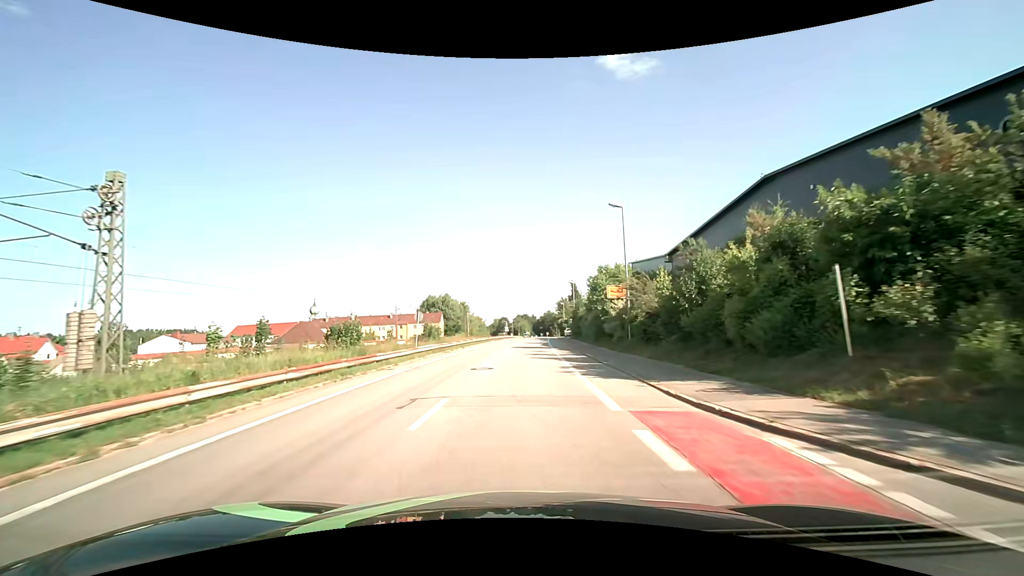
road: unclassified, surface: asphalt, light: Day
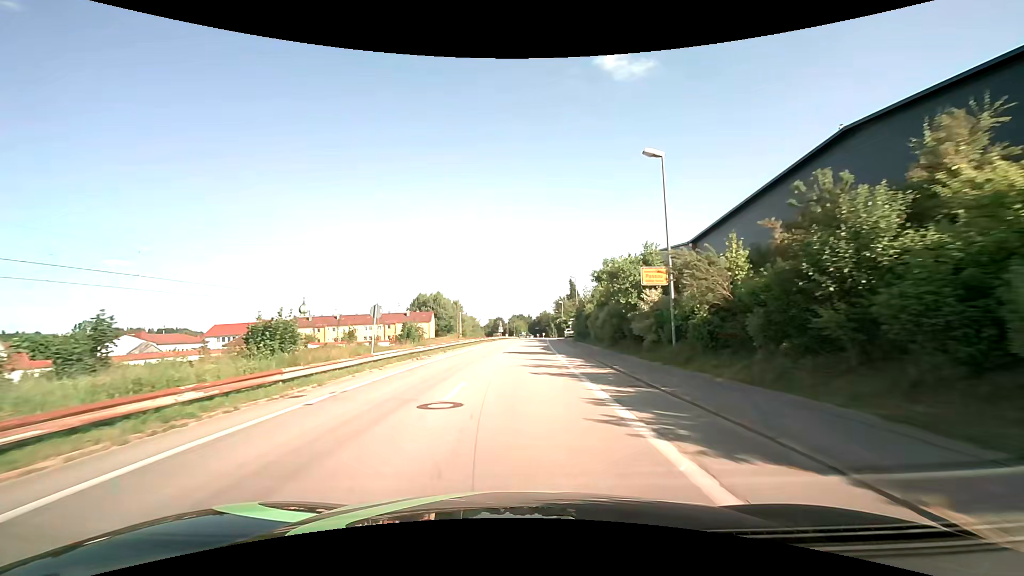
(0.0, +8.4) m; +1°
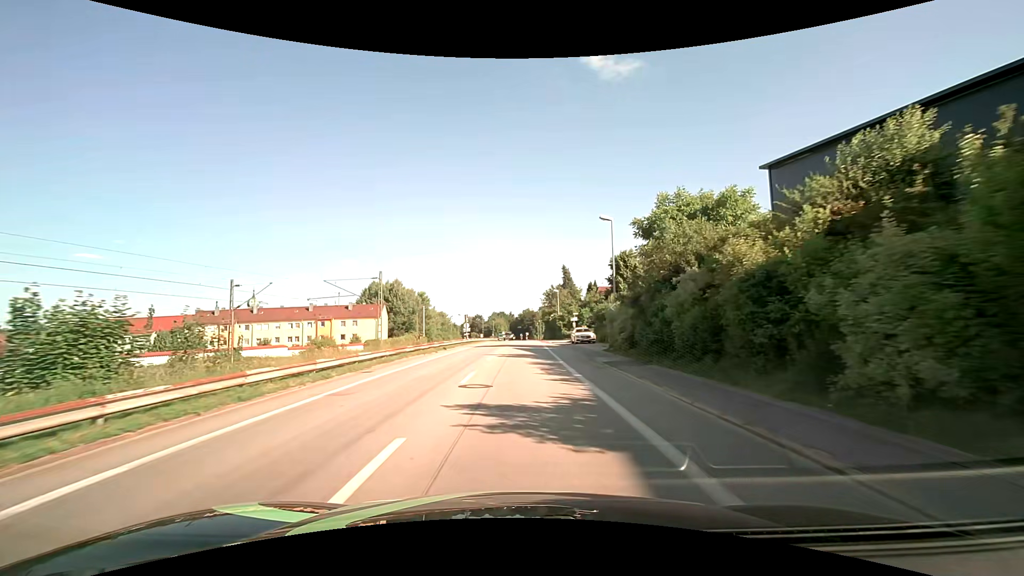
(+0.6, +33.6) m; +2°
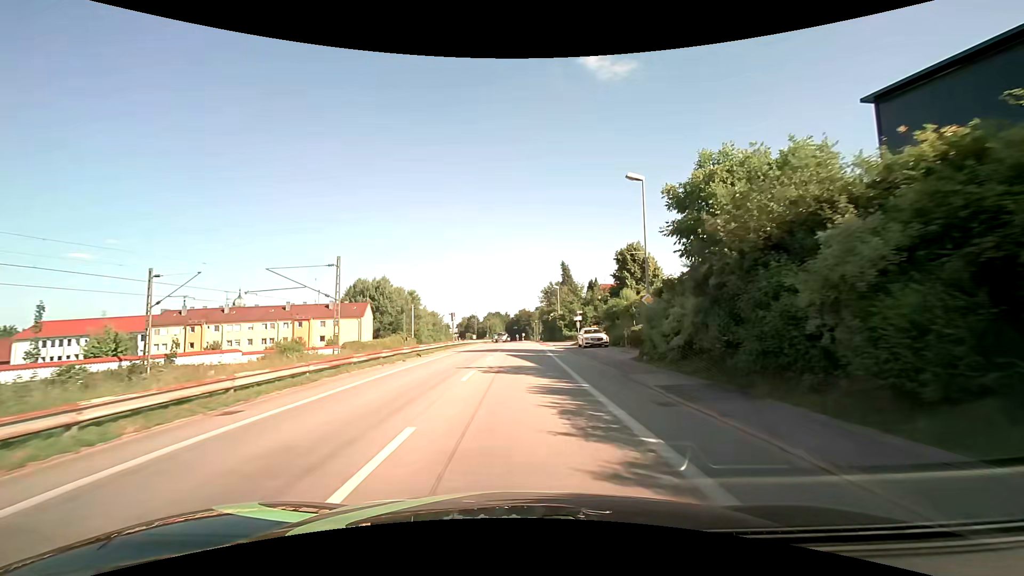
(0.0, +8.4) m; +1°
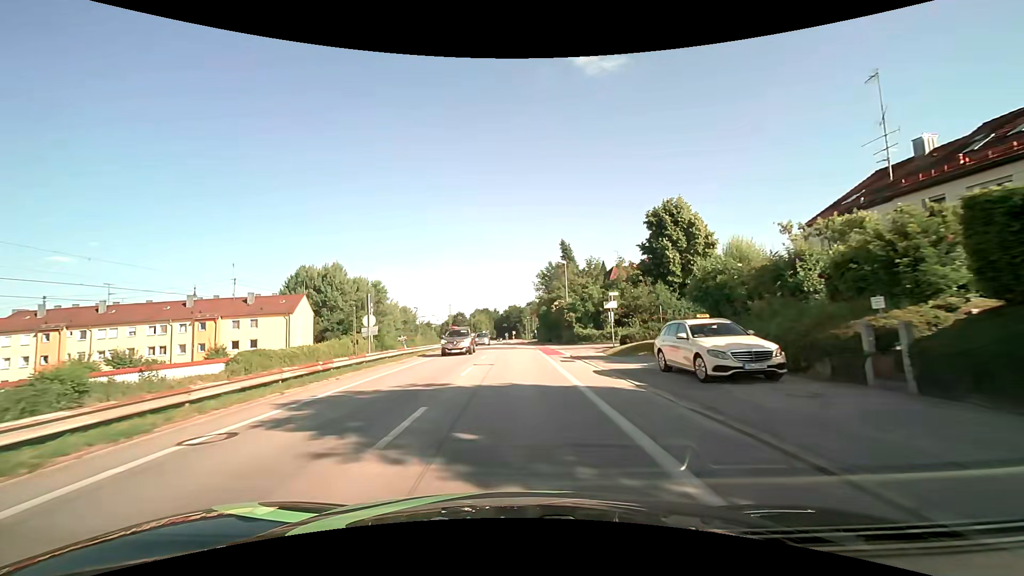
(+0.3, +25.3) m; +1°
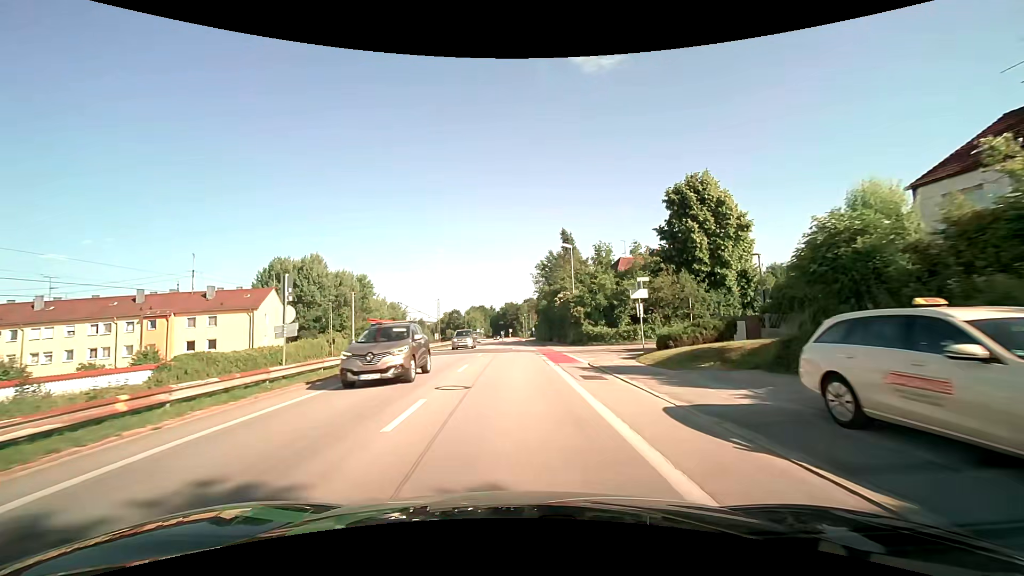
(0.0, +8.3) m; 0°
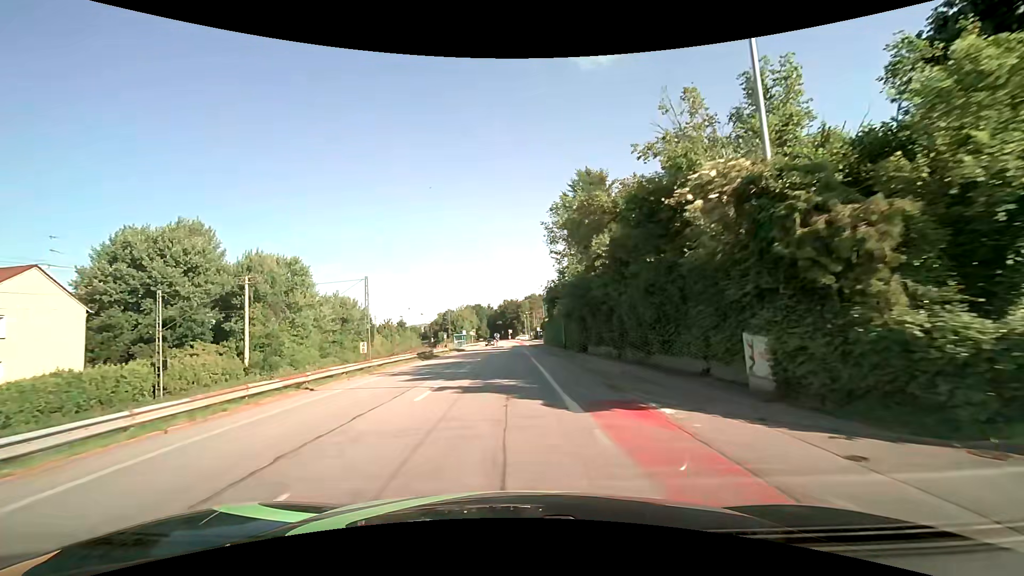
(+0.1, +32.2) m; 0°
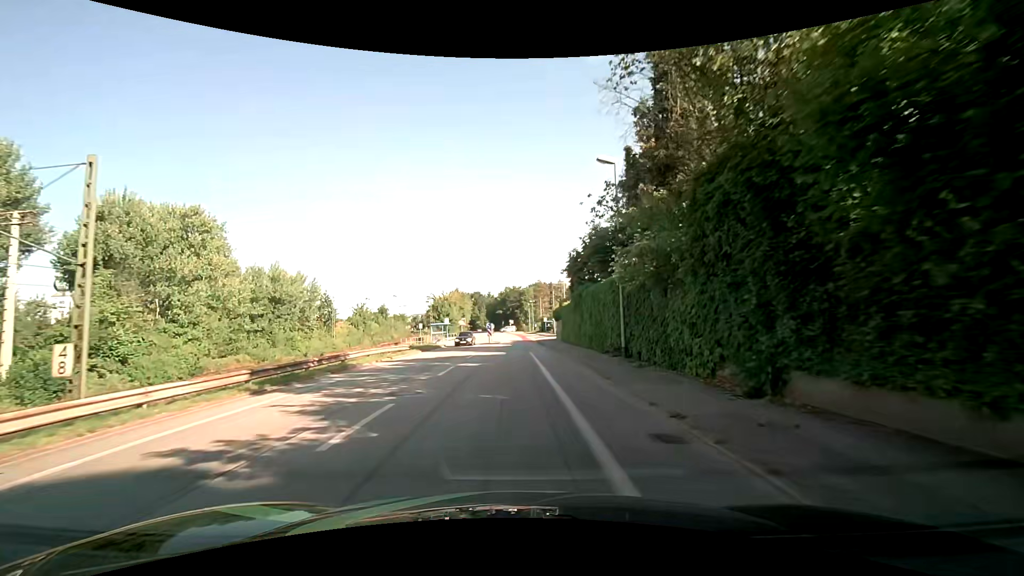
(-0.3, +23.7) m; -1°
(0, +10) (0, +20) (0, +30) (0, +40) (0, +50) (0, +60) (0, +70) (0, +80) (0, +90) (-1, +100) m
